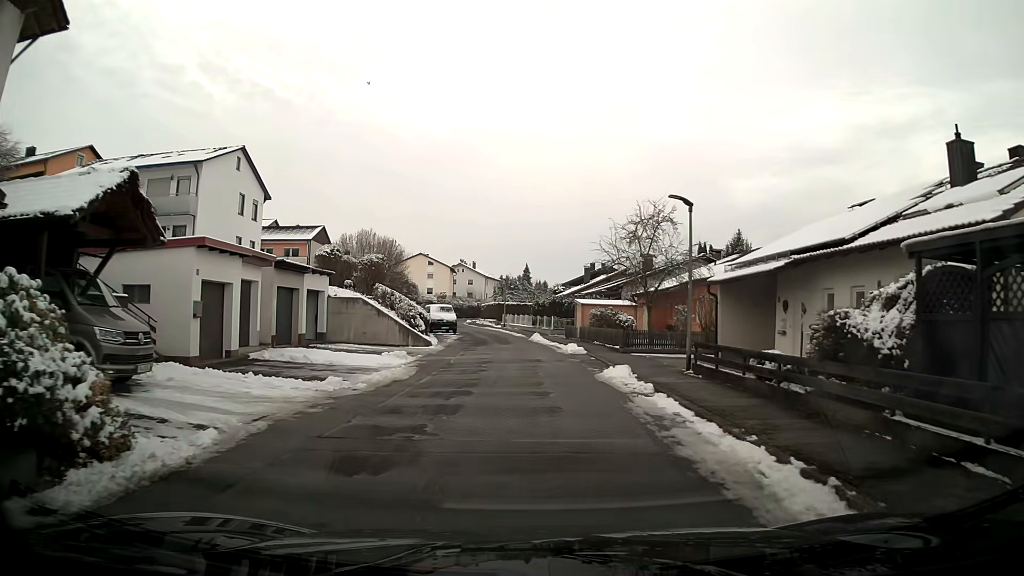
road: residential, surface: asphalt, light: Day
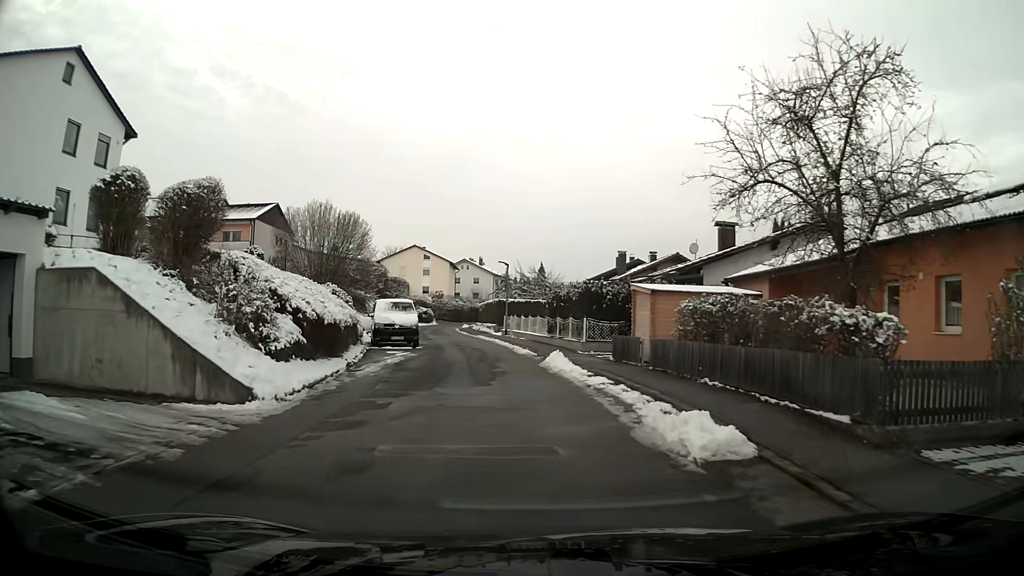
(-0.1, +19.6) m; -2°
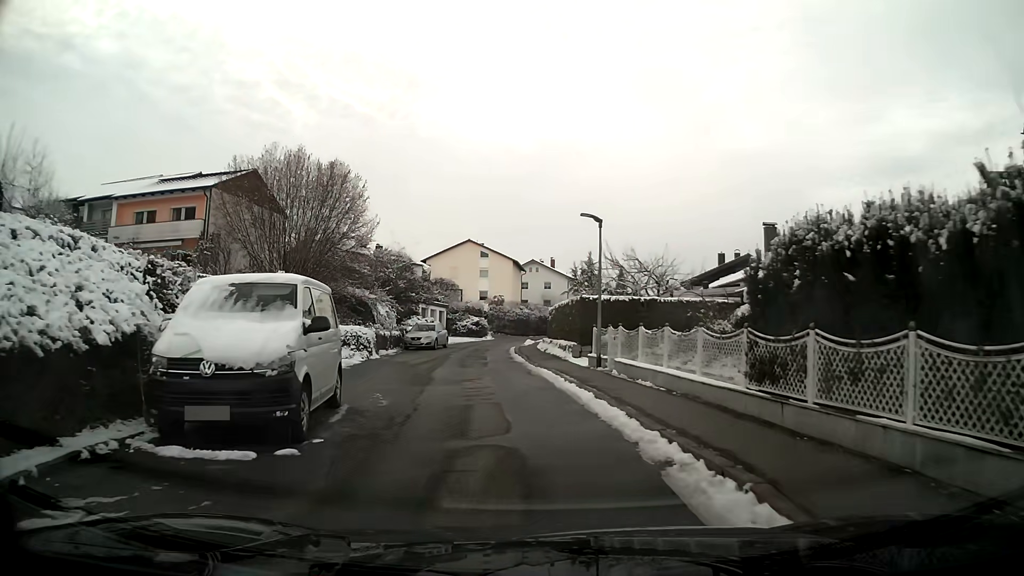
(-1.1, +20.3) m; -7°
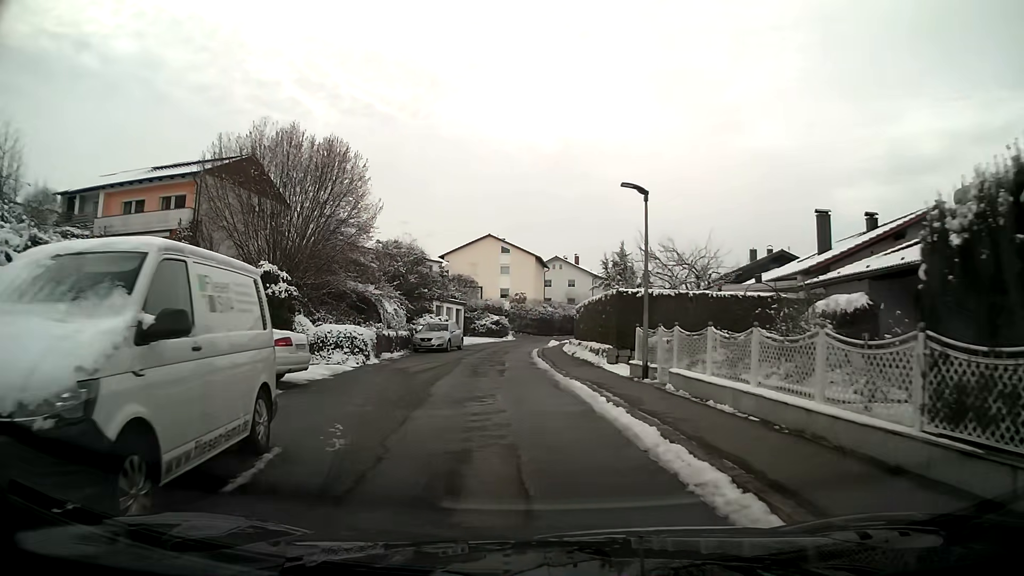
(-0.1, +4.0) m; -2°
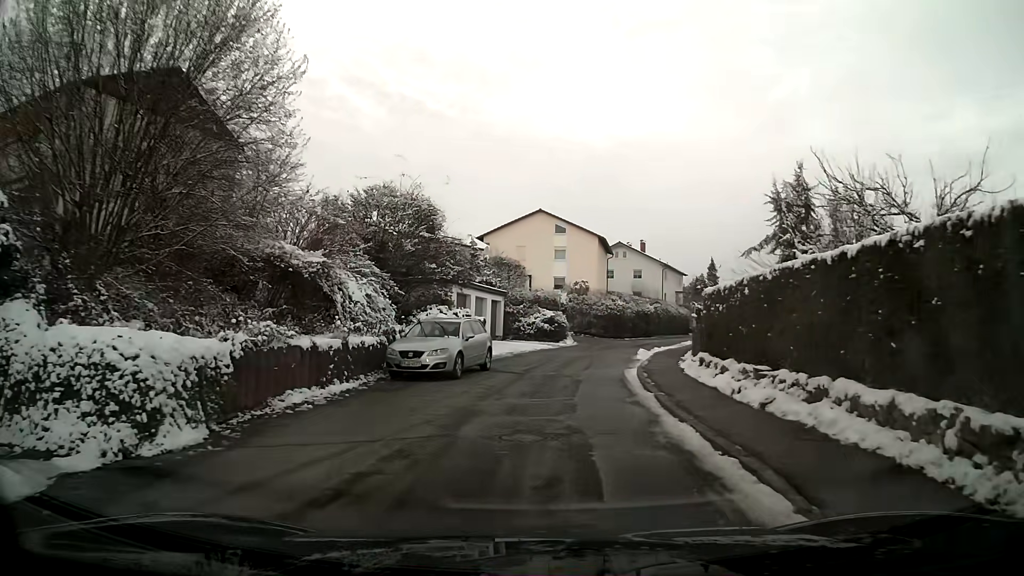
(-0.7, +15.9) m; -3°
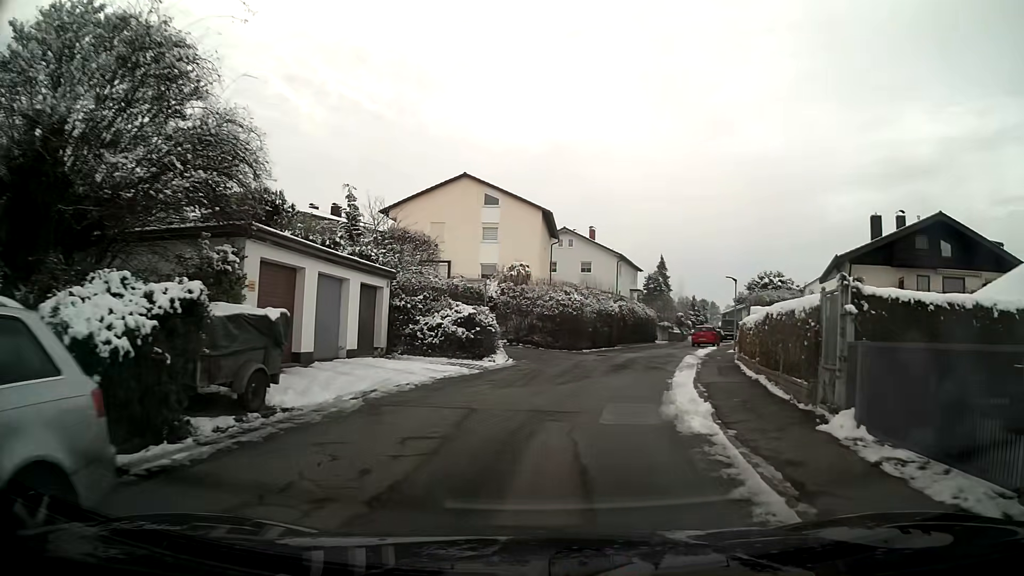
(+0.8, +15.8) m; +6°
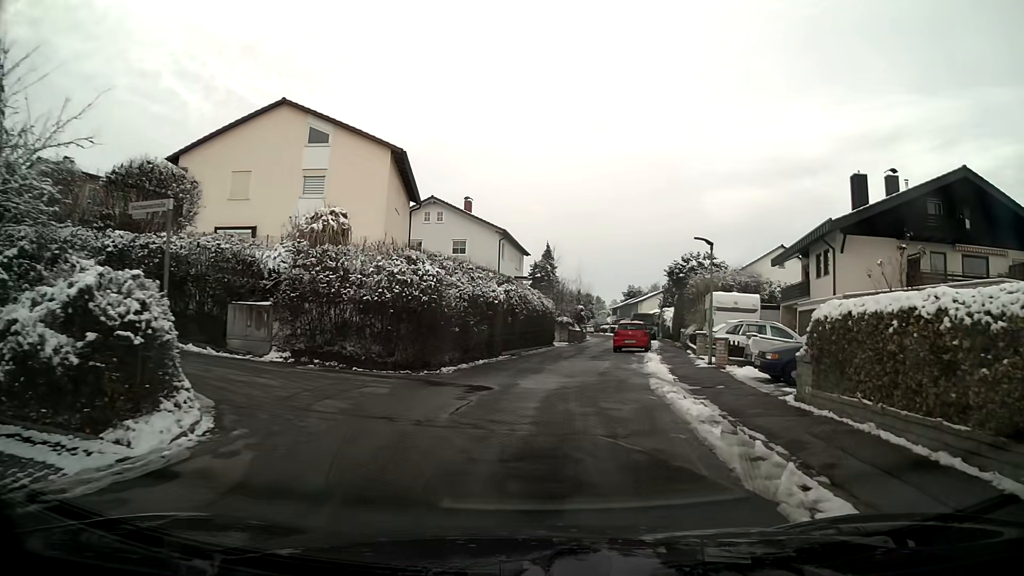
(+1.3, +15.3) m; +10°
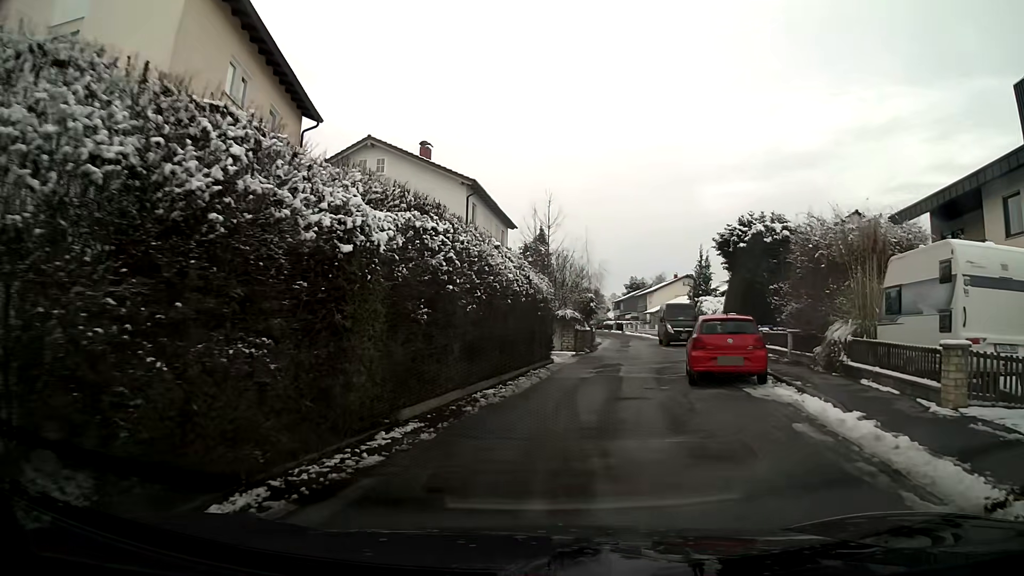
(+0.1, +17.8) m; 0°
